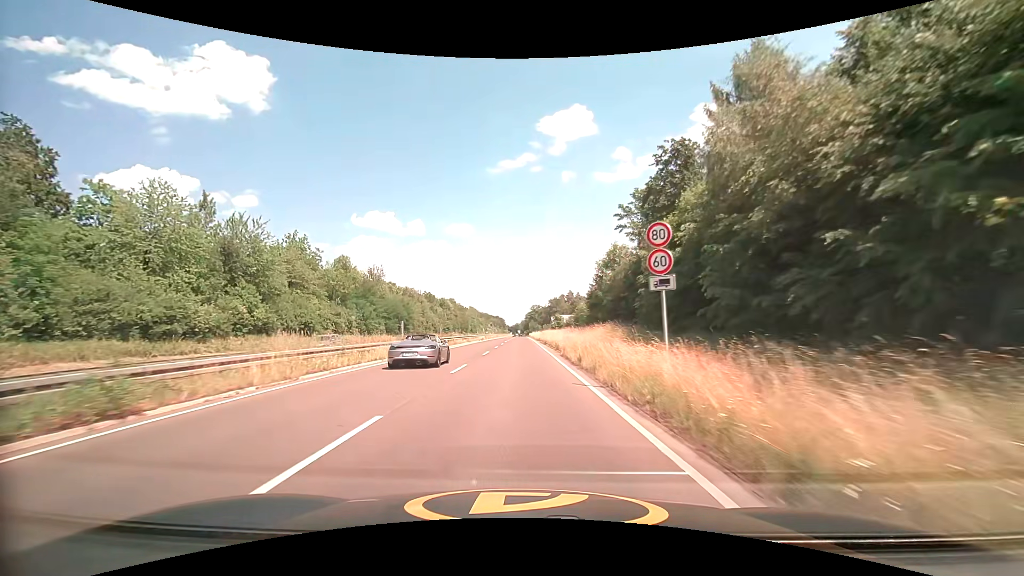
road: trunk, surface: asphalt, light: Day
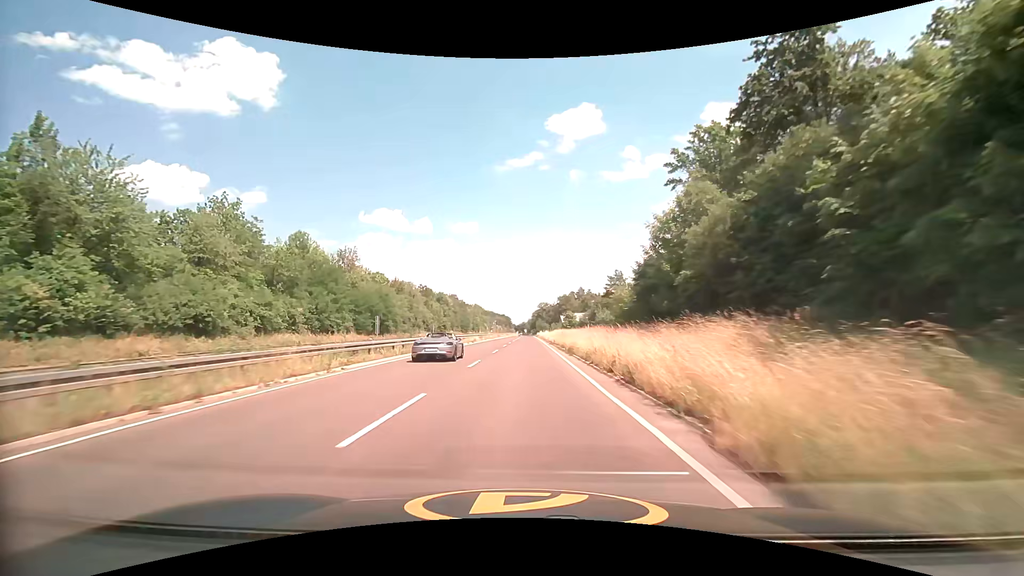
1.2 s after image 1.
(-0.2, +22.4) m; -1°
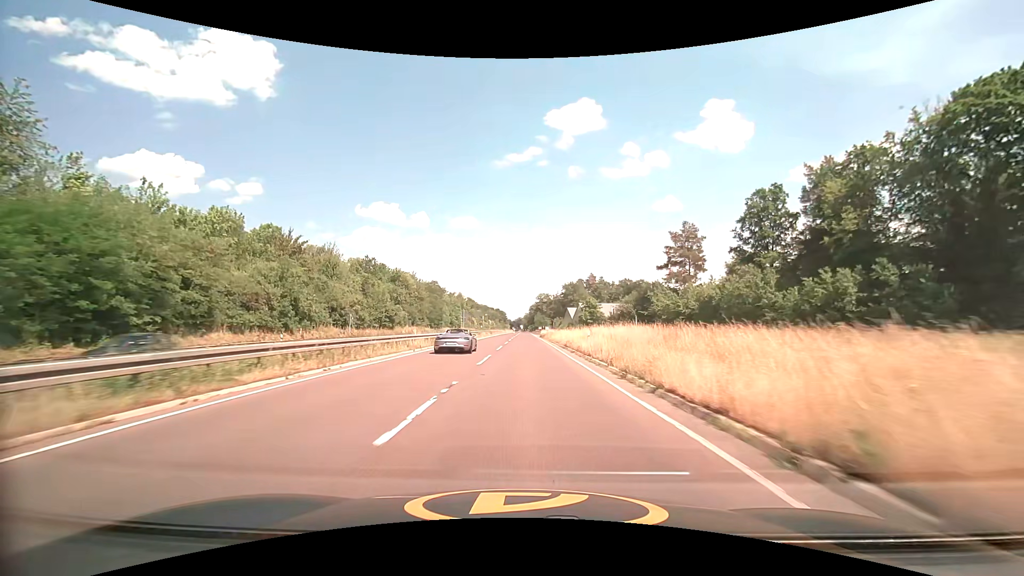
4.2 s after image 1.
(+0.2, +60.3) m; +1°
(0, +10) (0, +20) (0, +30) (0, +40) (0, +50) (0, +60) (0, +70) (0, +80) (0, +90) (0, +100) m
